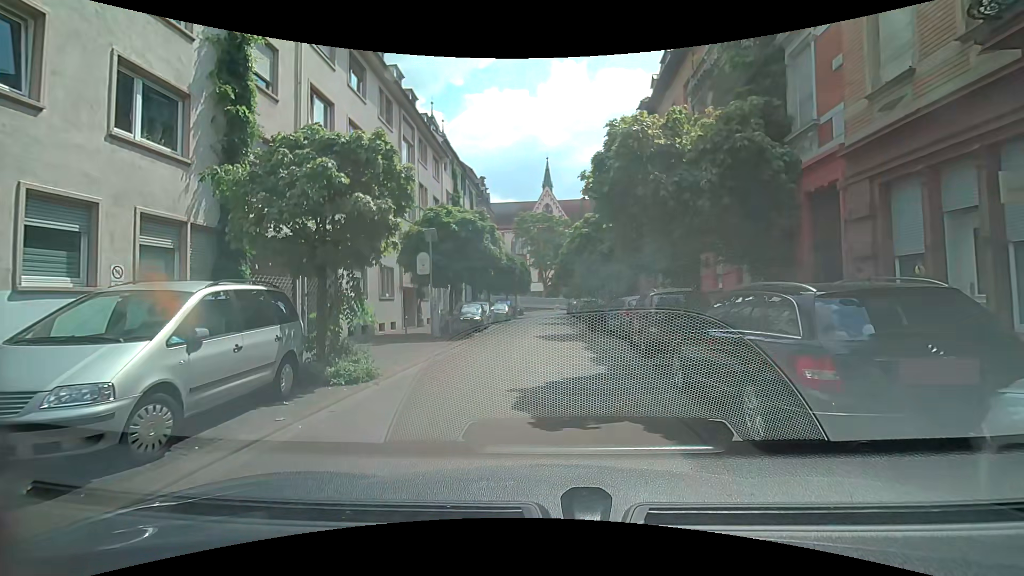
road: residential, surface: asphalt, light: Day
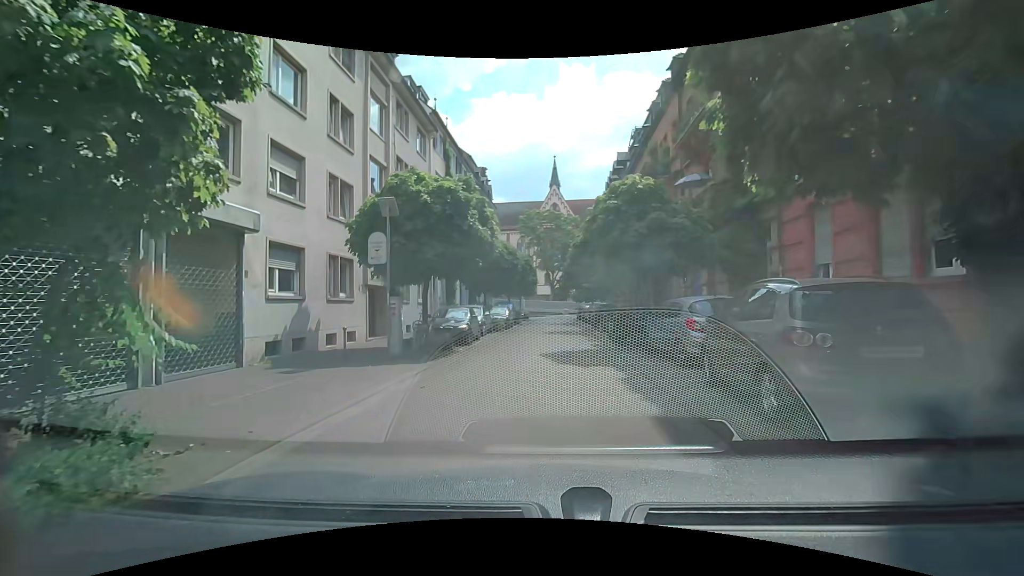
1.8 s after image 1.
(-0.1, +6.2) m; -1°
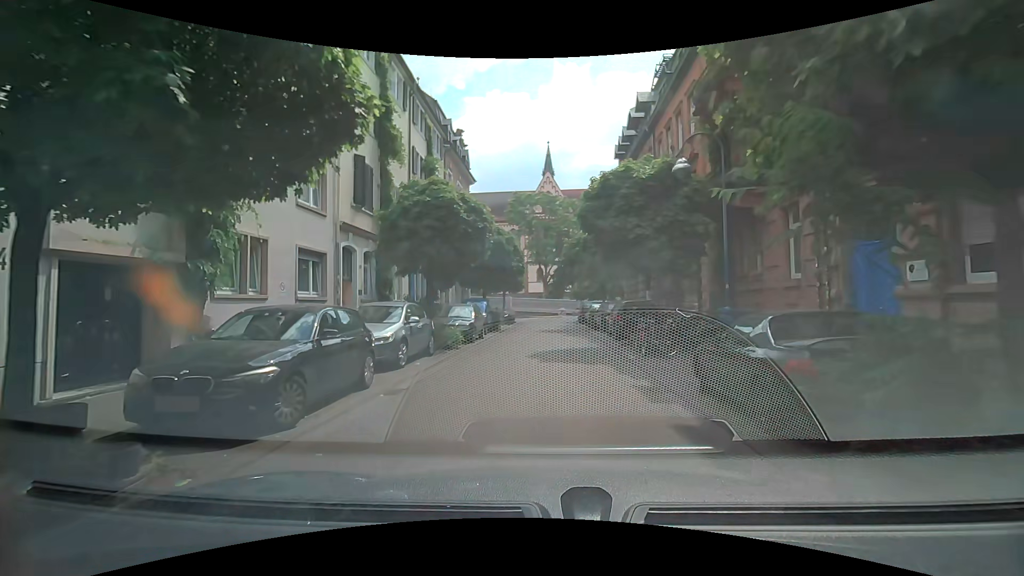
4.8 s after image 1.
(0.0, +12.5) m; +1°
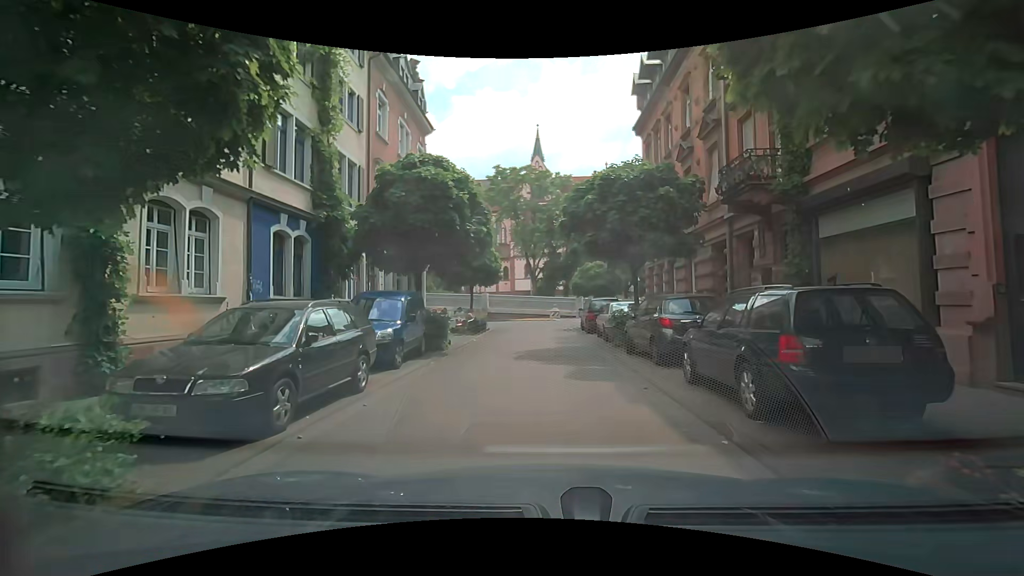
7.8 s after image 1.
(-0.1, +13.2) m; -1°
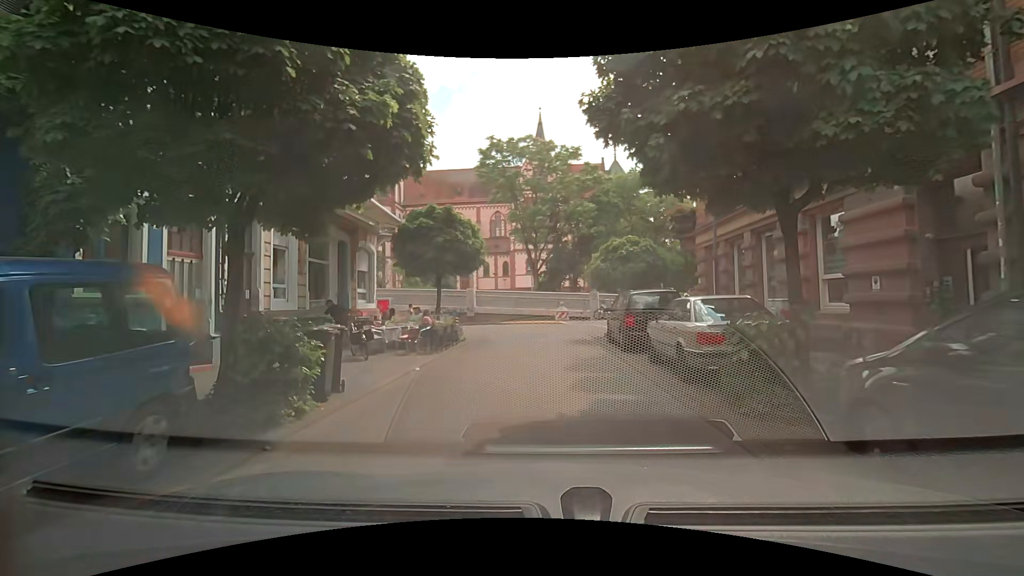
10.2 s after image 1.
(+0.1, +9.7) m; +1°
